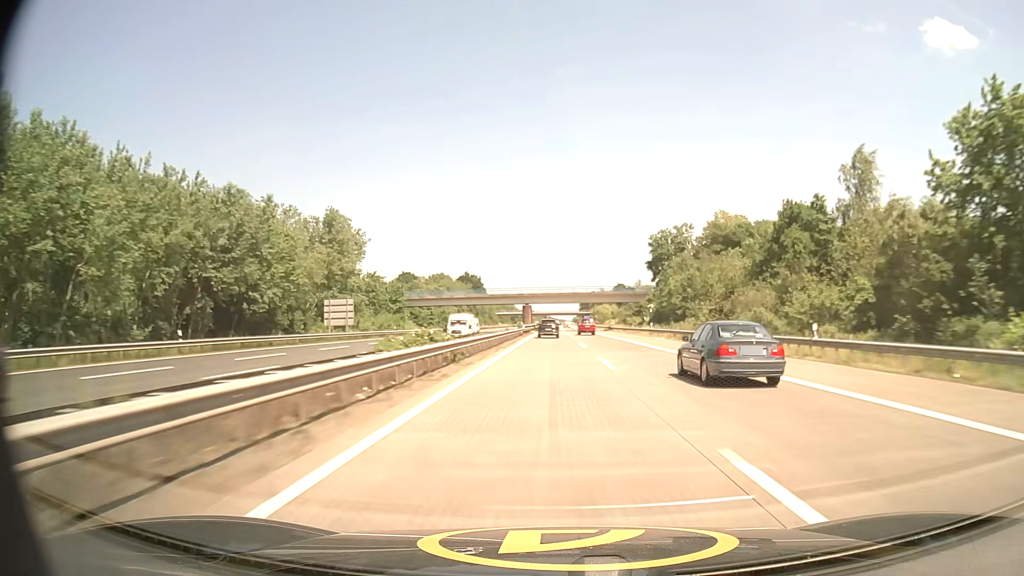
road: motorway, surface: concrete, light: Day
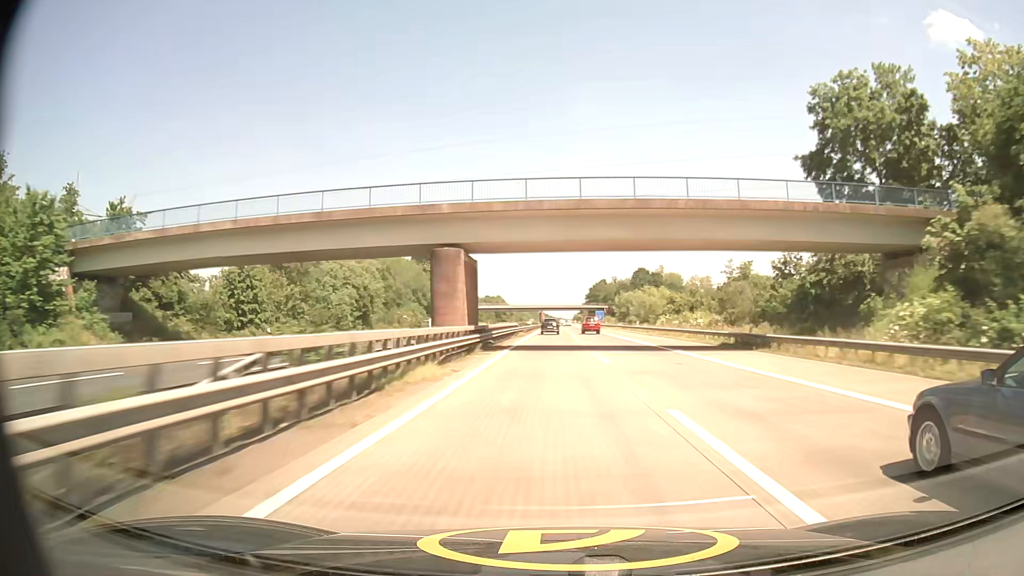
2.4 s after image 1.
(+0.1, +86.8) m; 0°
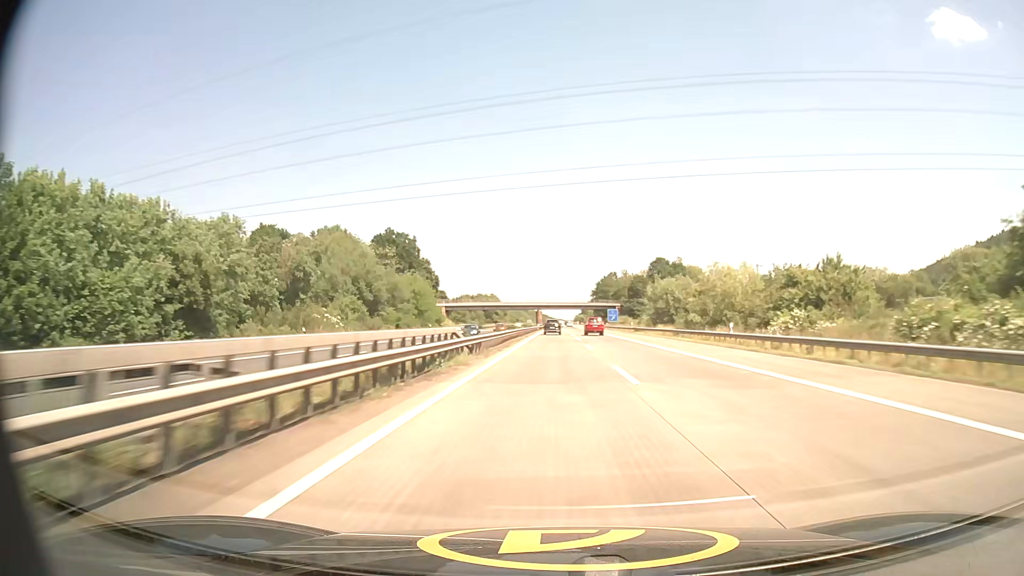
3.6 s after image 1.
(0.0, +43.4) m; 0°
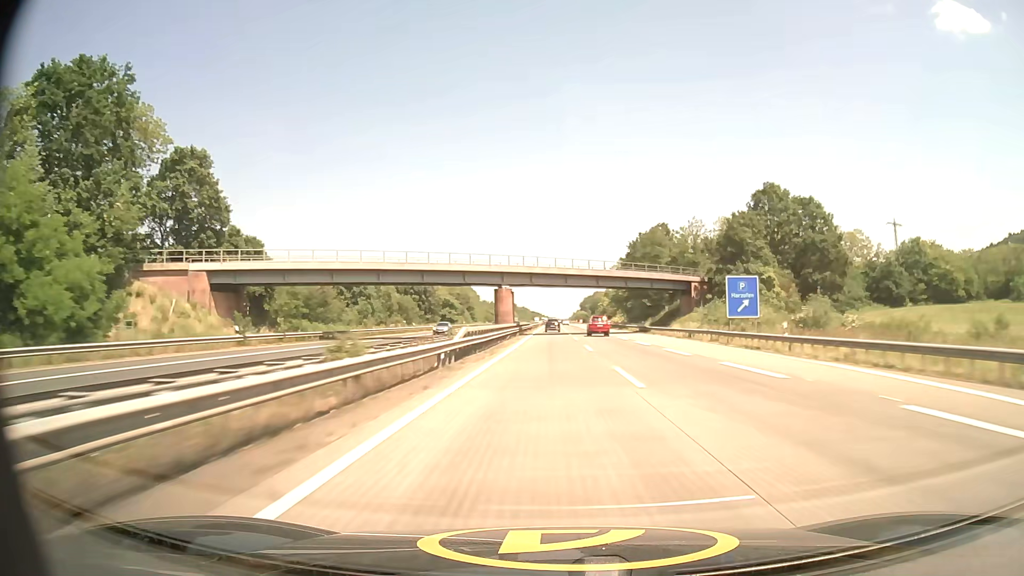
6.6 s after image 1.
(+0.5, +108.7) m; +1°
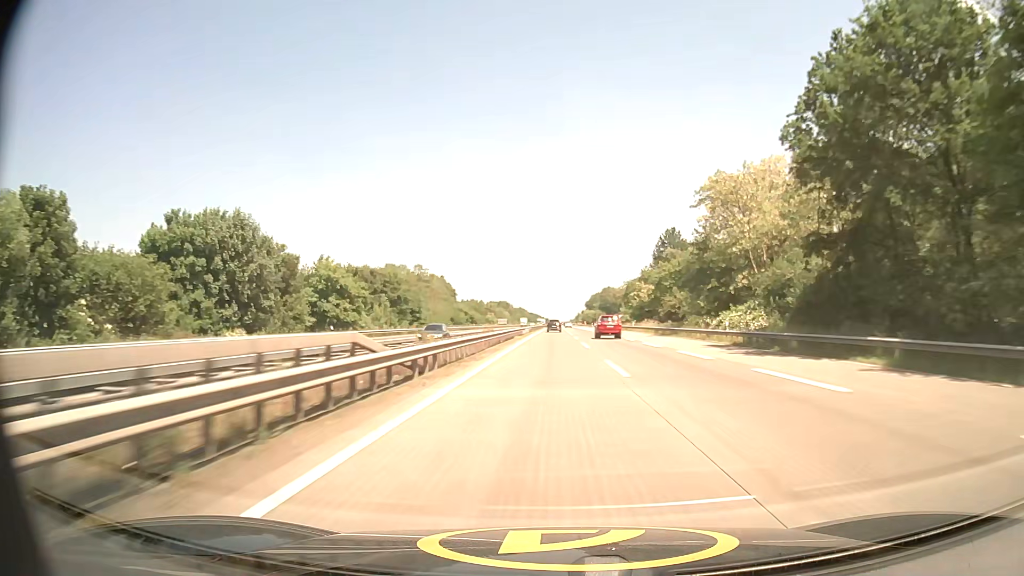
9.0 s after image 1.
(0.0, +87.4) m; 0°
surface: asphalt
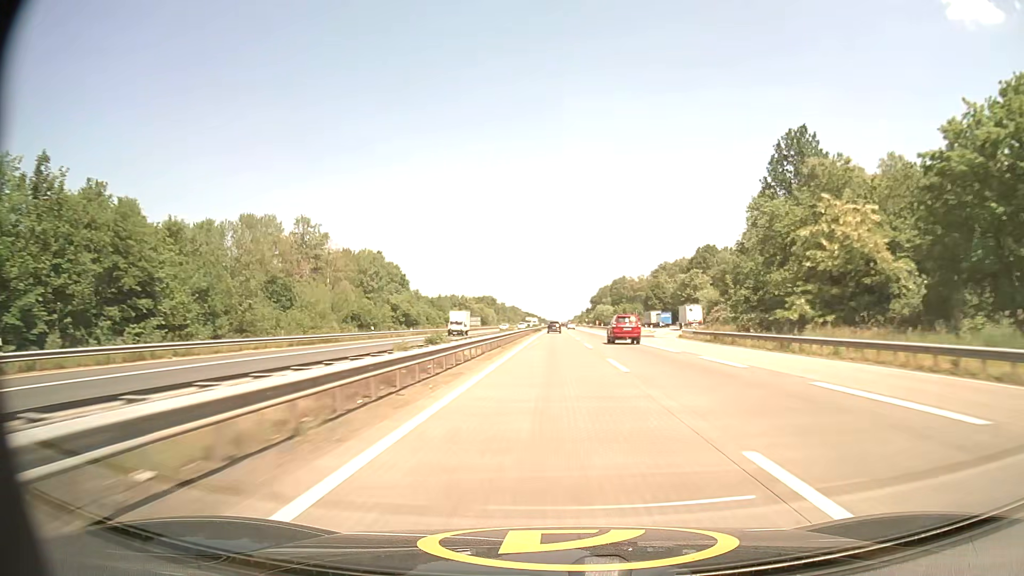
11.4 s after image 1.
(+0.1, +87.5) m; 0°
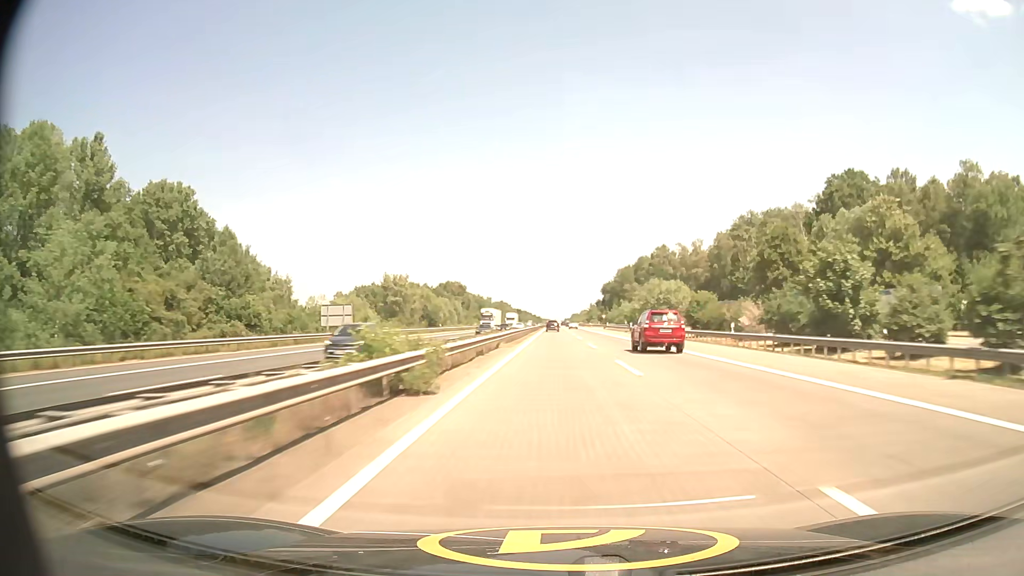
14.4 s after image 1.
(+0.1, +109.6) m; 0°
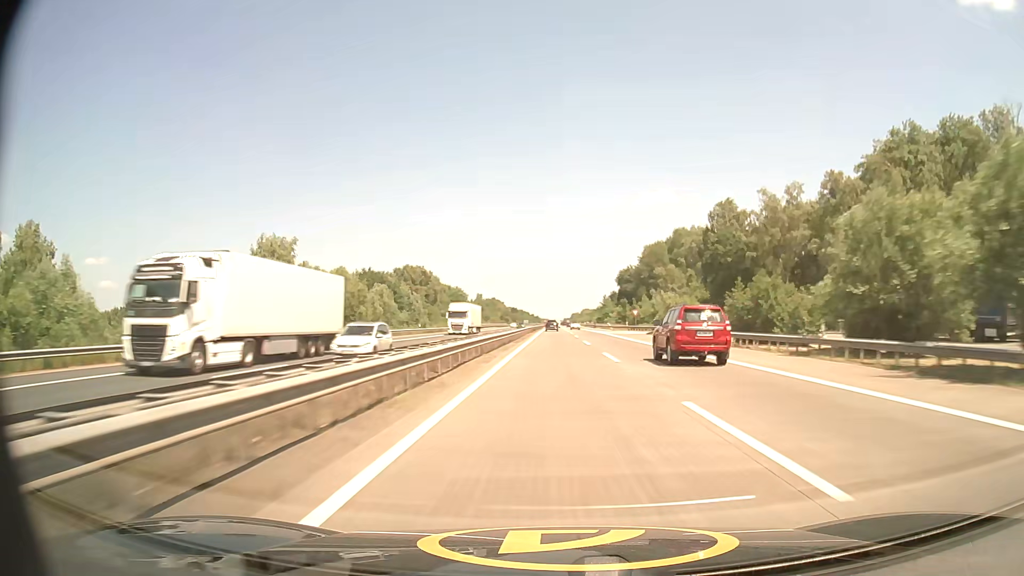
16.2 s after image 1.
(0.0, +65.9) m; 0°
(0, +10) (0, +20) (0, +30) (0, +40) (0, +50) (0, +60) (0, +70) (0, +80) (0, +90) (0, +100) m
